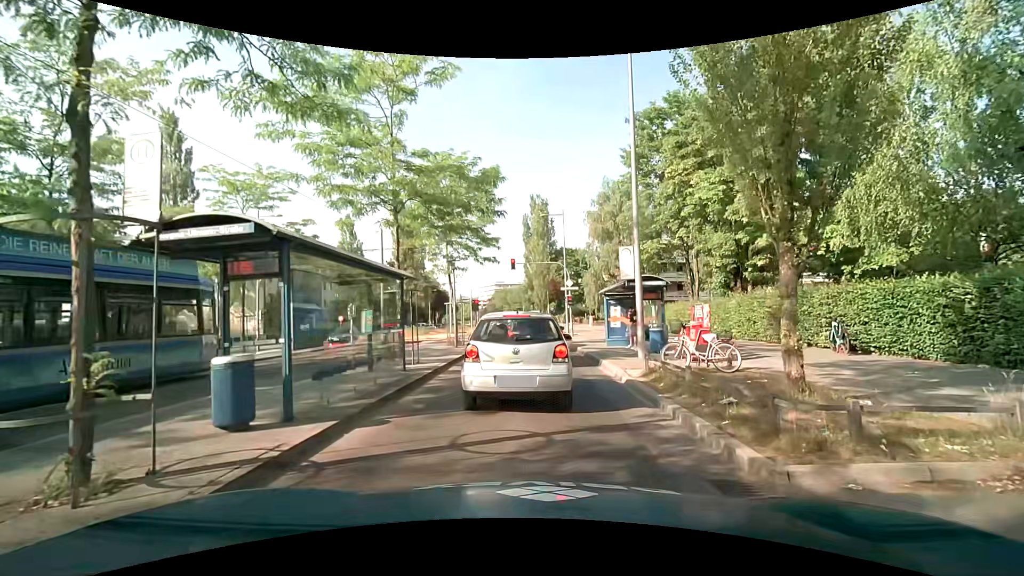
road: secondary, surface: asphalt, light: Day
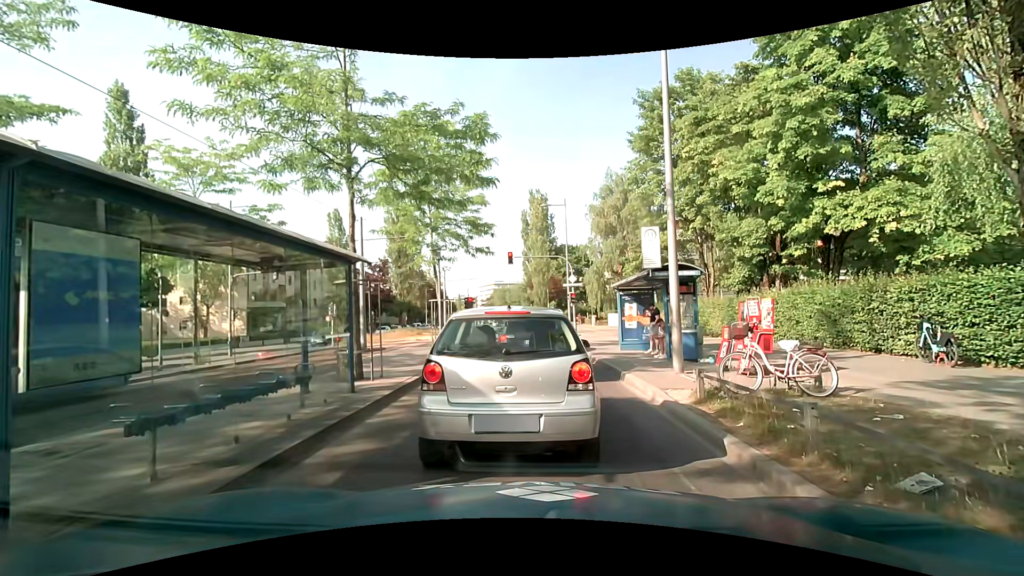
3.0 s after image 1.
(+0.1, +3.2) m; +2°
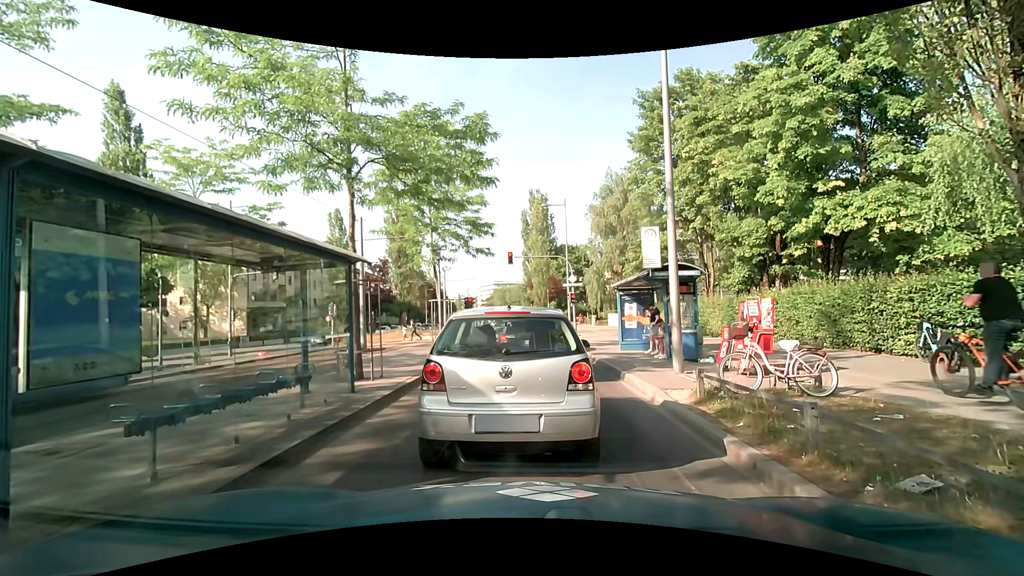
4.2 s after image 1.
(0.0, 0.0) m; 0°
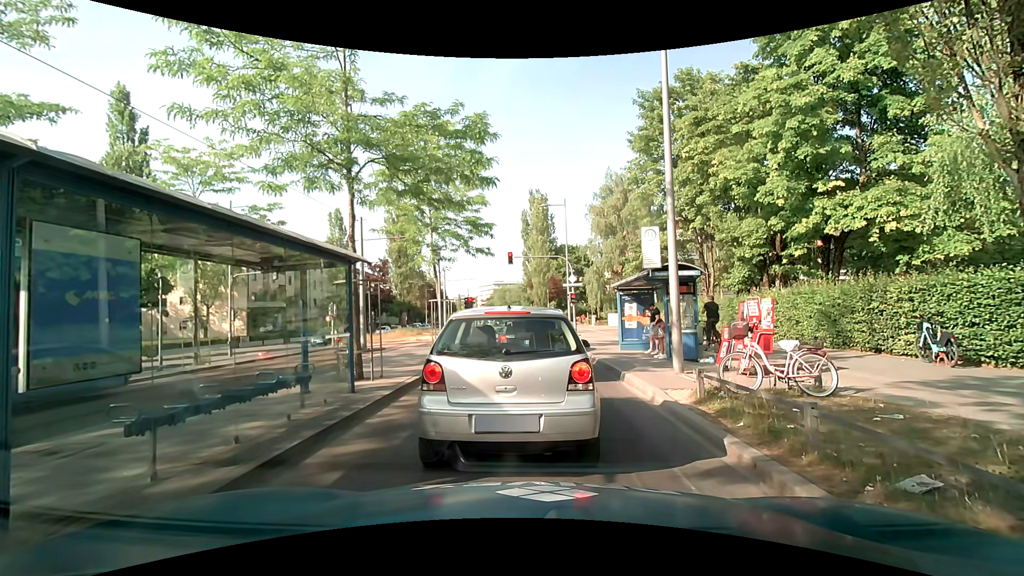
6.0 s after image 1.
(0.0, 0.0) m; 0°
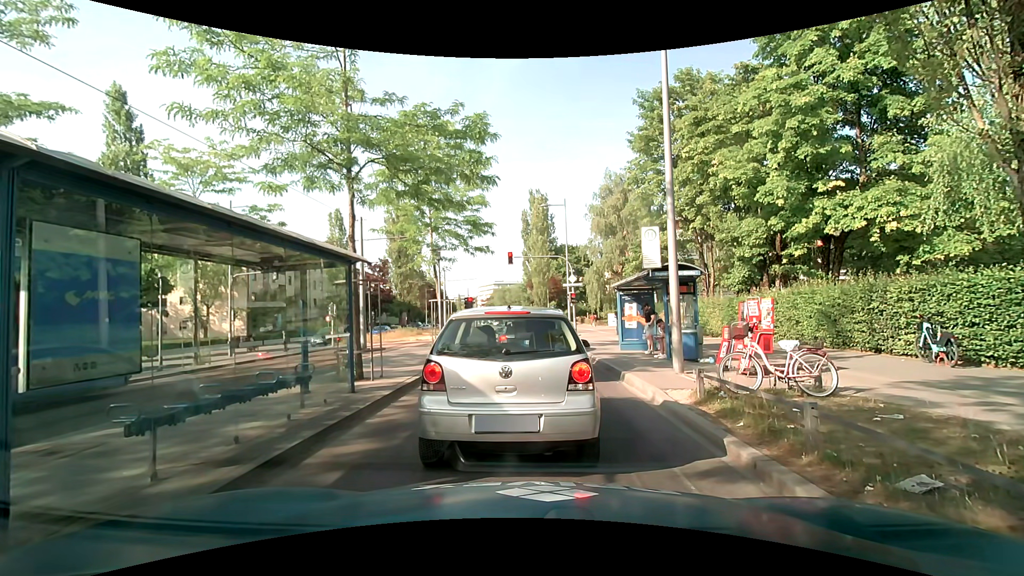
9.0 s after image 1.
(0.0, 0.0) m; 0°
(0, +10) (0, +20) (-1, +30) (-1, +40) (-1, +50) (-2, +60) (-3, +70) (-4, +80) (-5, +90) (-6, +100) m
